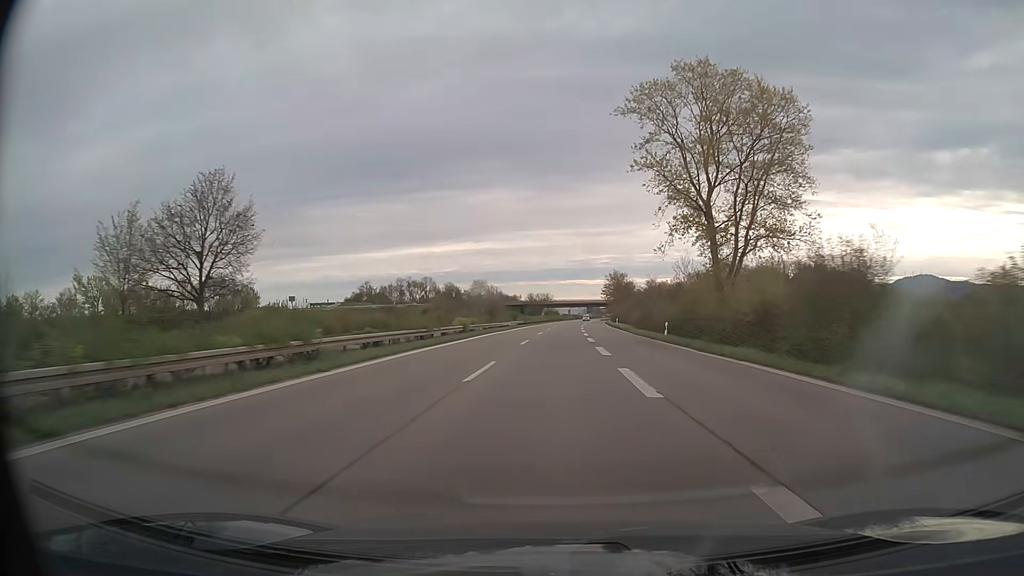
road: trunk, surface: asphalt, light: Day
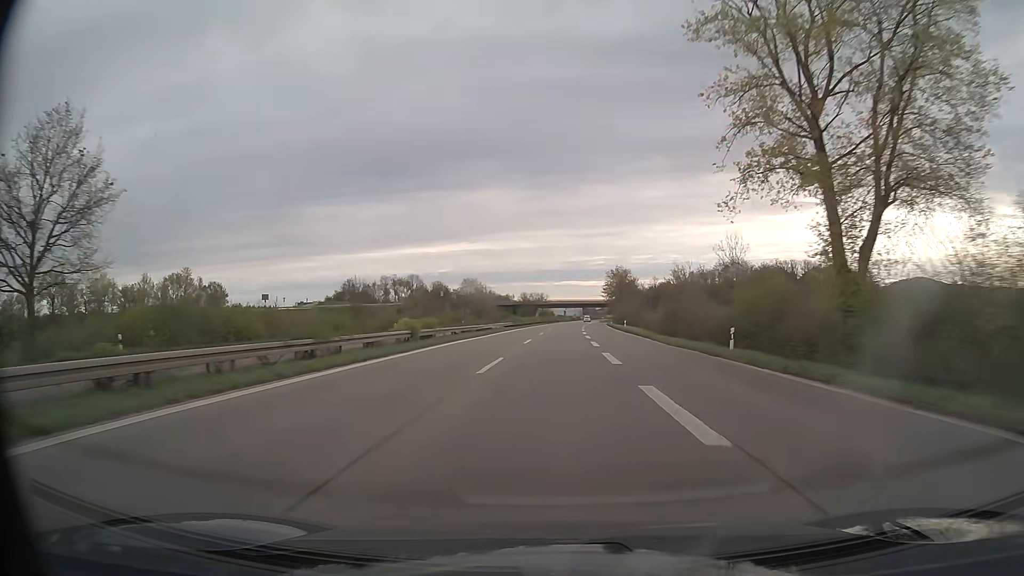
(+0.1, +16.4) m; 0°
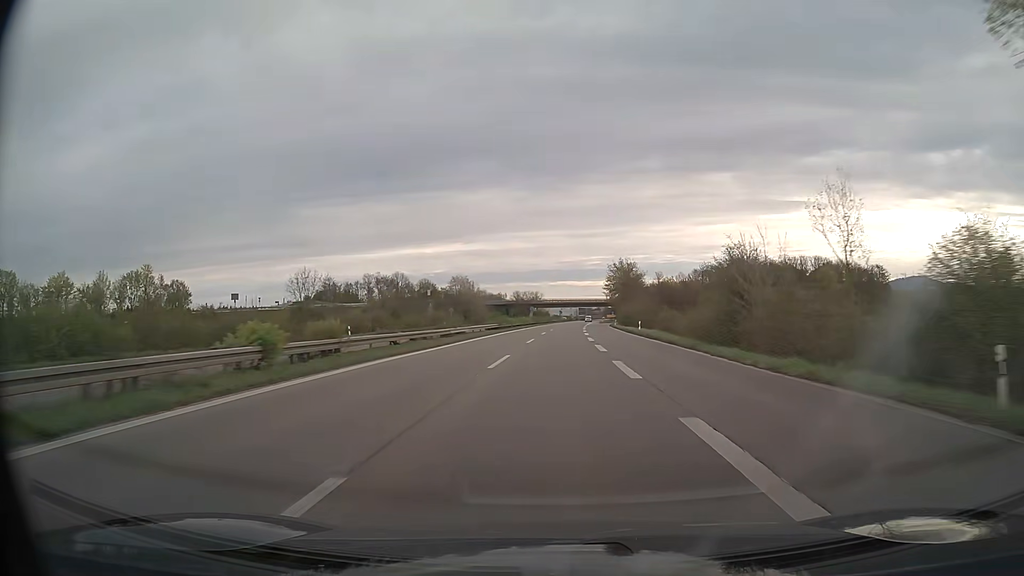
(+0.1, +16.4) m; 0°
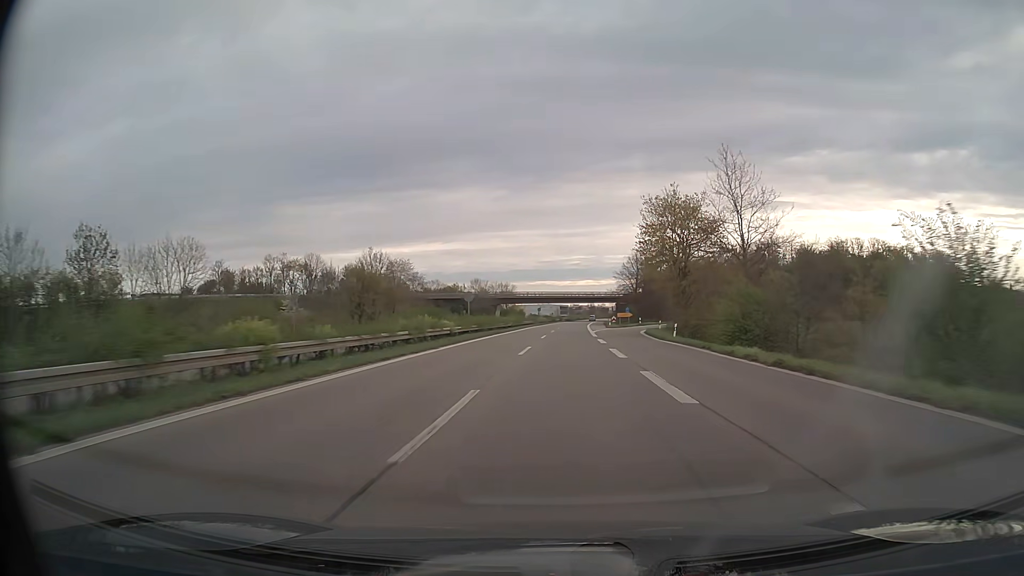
(+0.9, +65.8) m; +2°
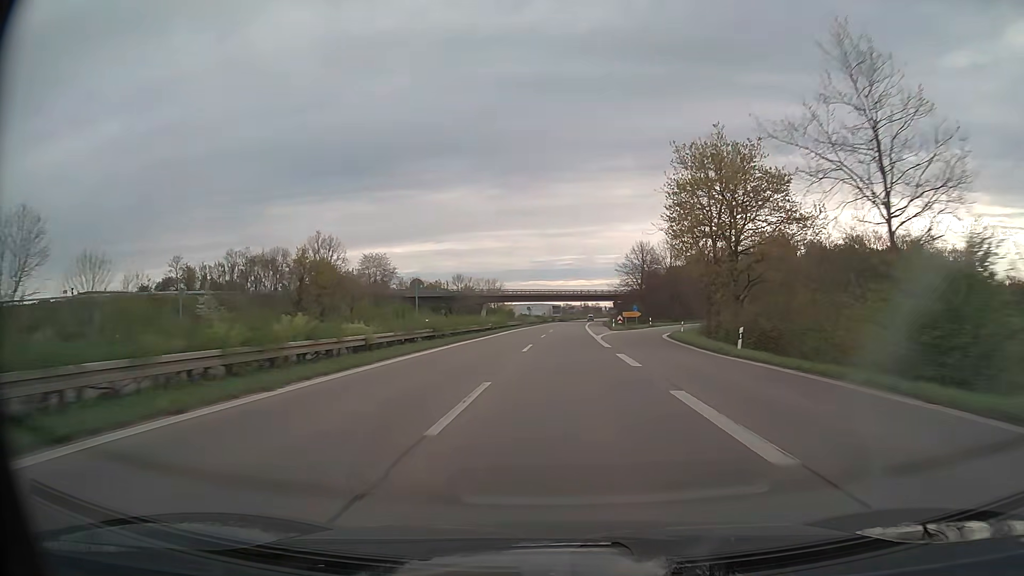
(+0.2, +16.5) m; +1°
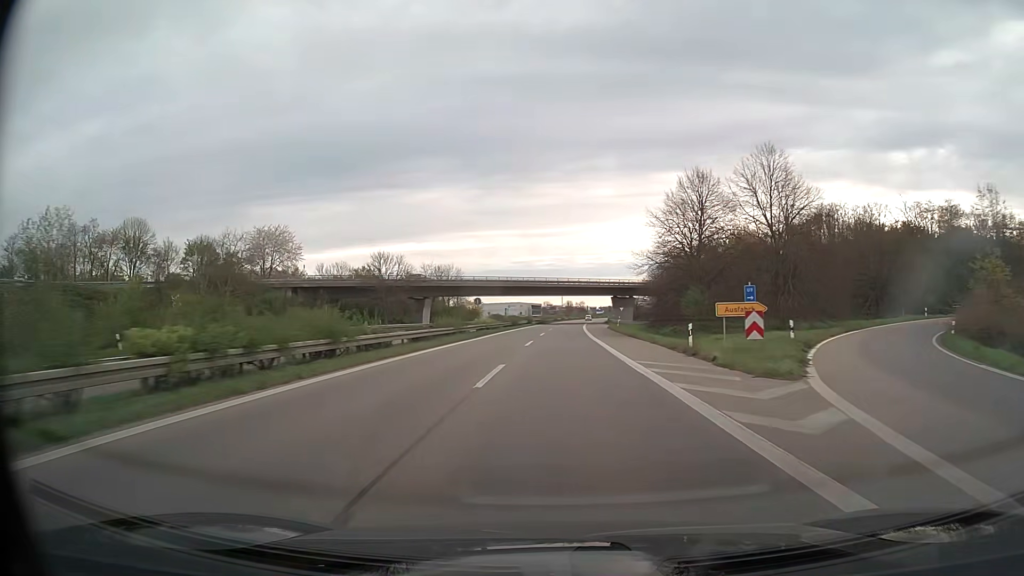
(+0.7, +49.5) m; +2°
